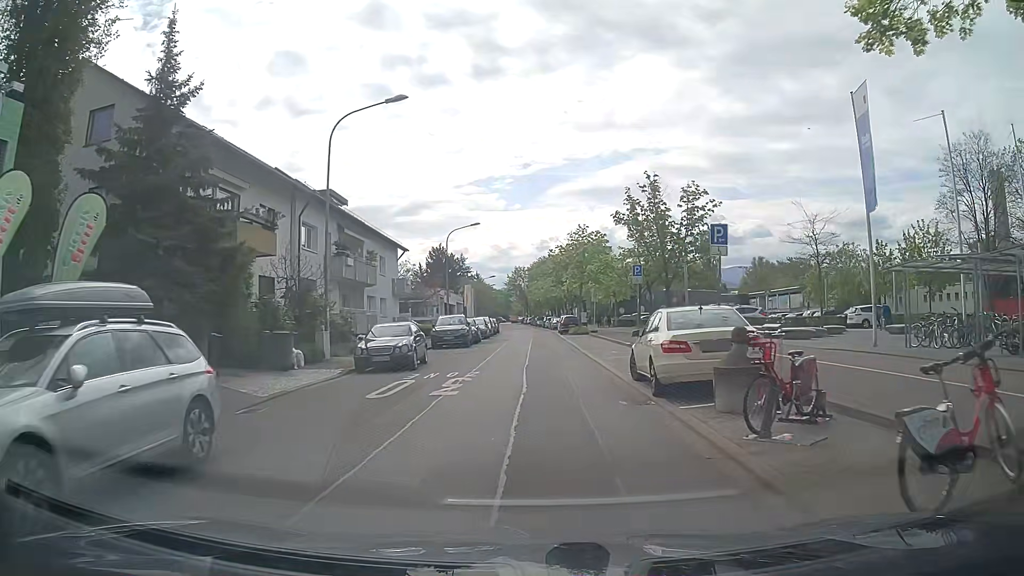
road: residential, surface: asphalt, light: Day
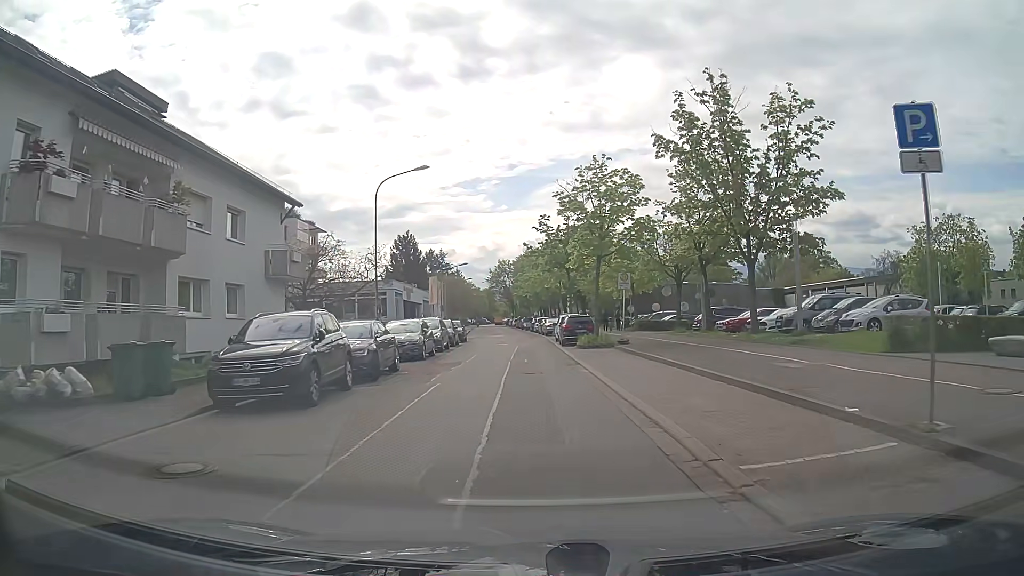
(+0.2, +22.3) m; +1°
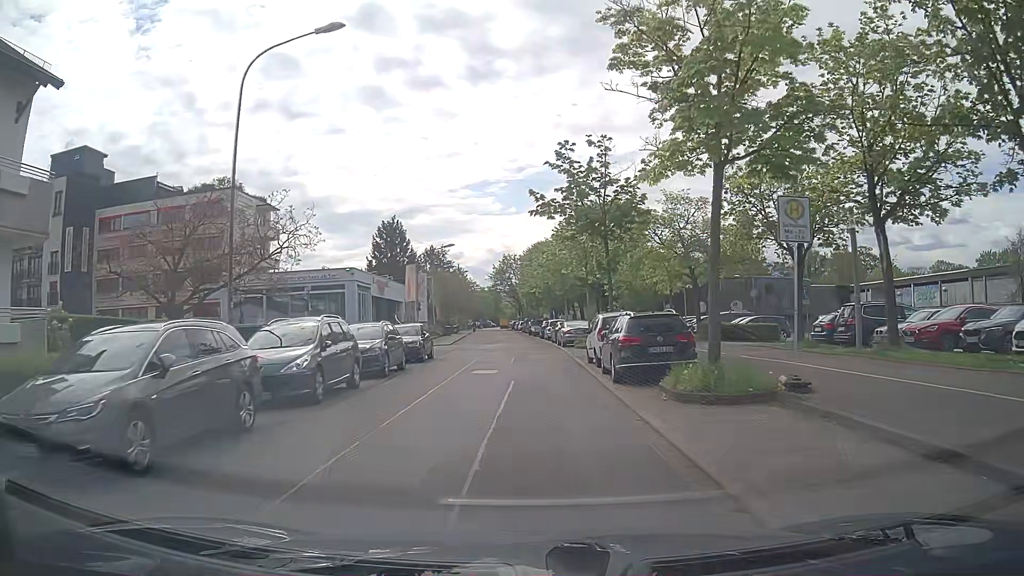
(-0.3, +18.4) m; -1°
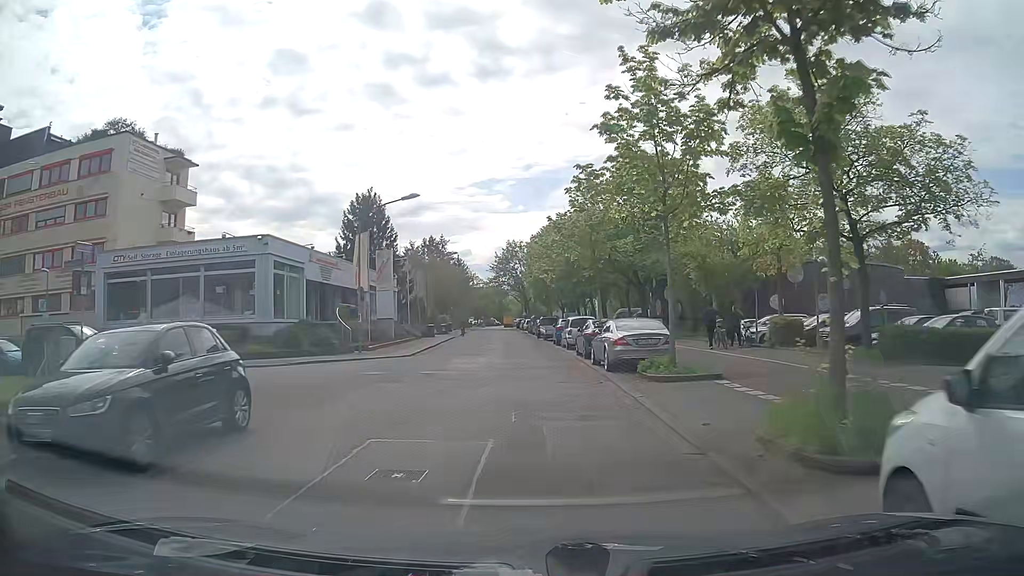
(-0.2, +18.6) m; -1°
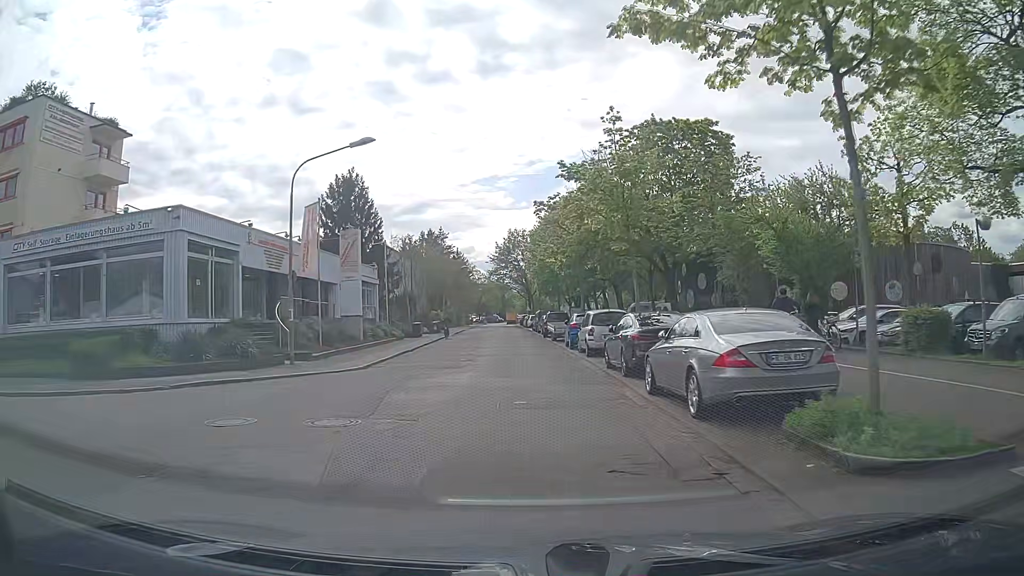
(0.0, +9.4) m; 0°
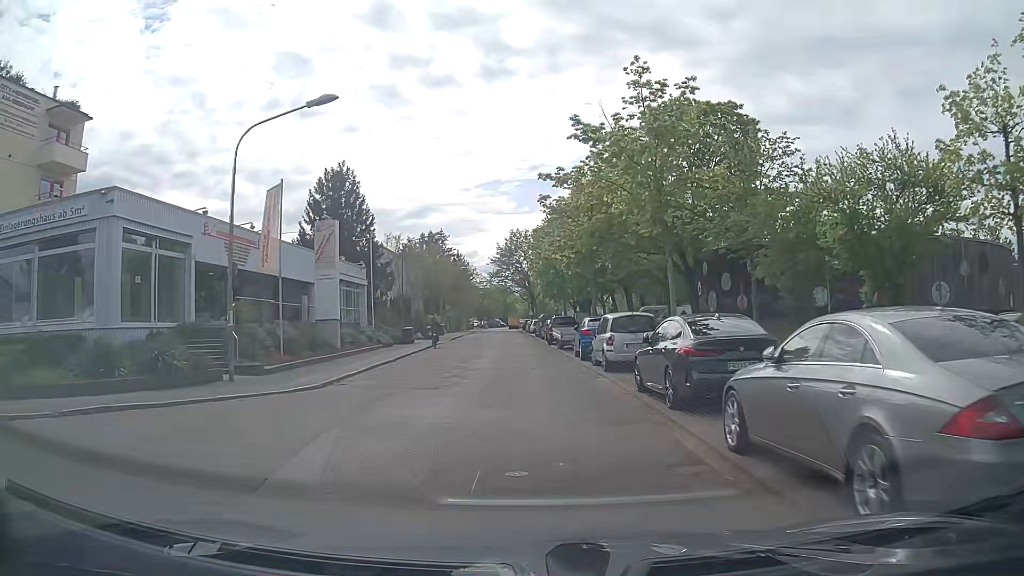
(0.0, +4.8) m; +1°
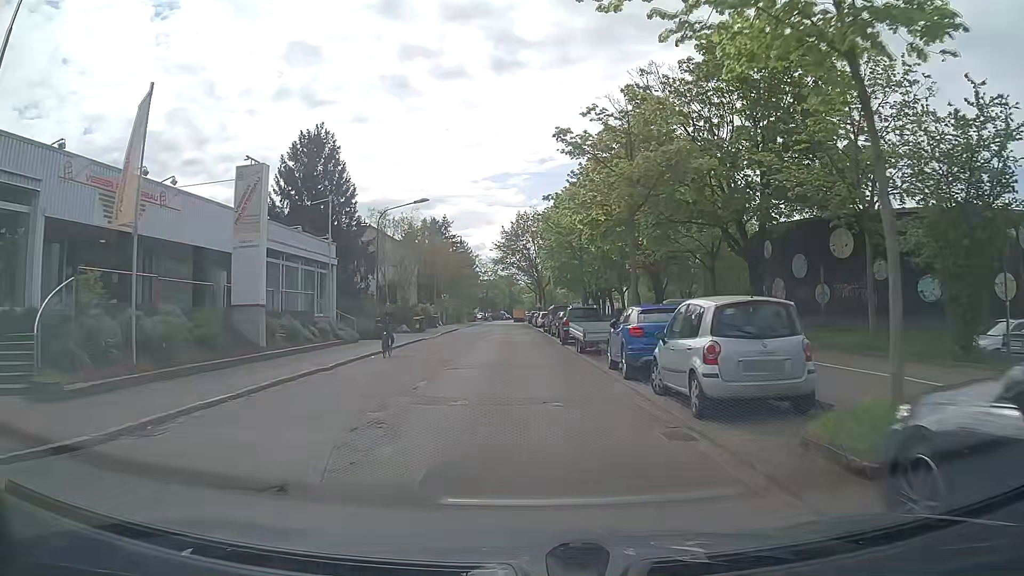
(-0.3, +9.6) m; -2°
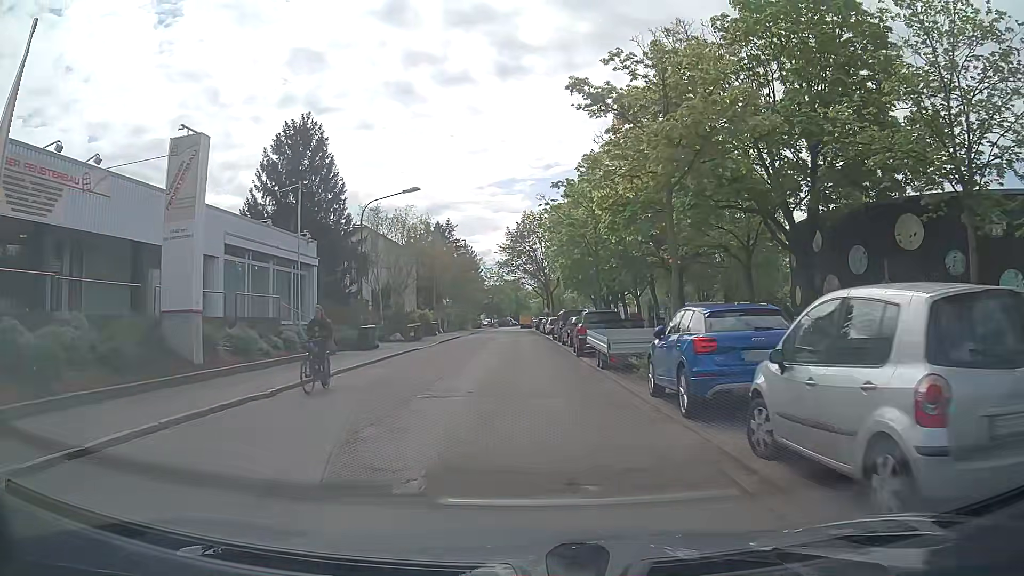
(0.0, +4.9) m; 0°
